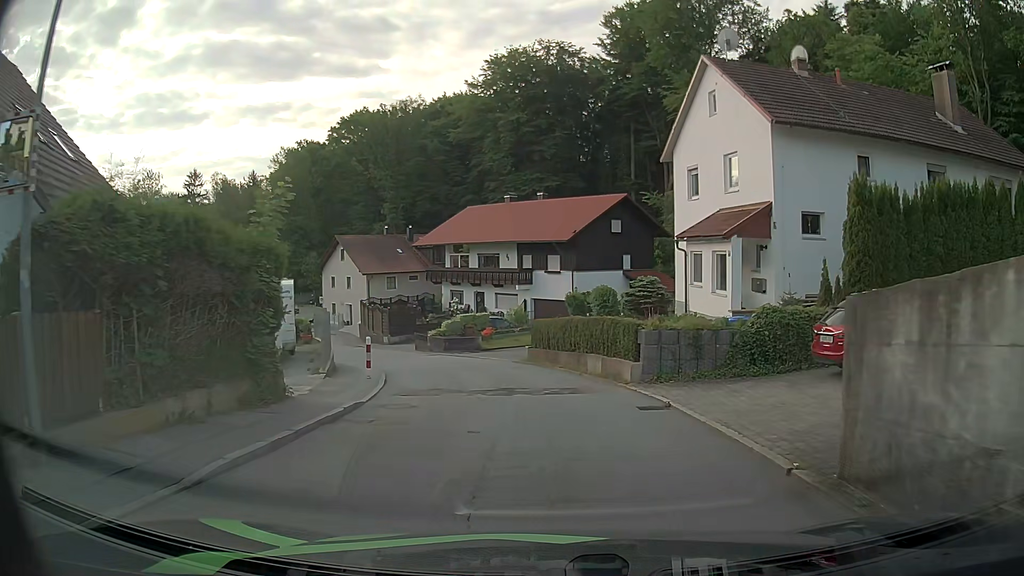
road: residential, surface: asphalt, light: Day
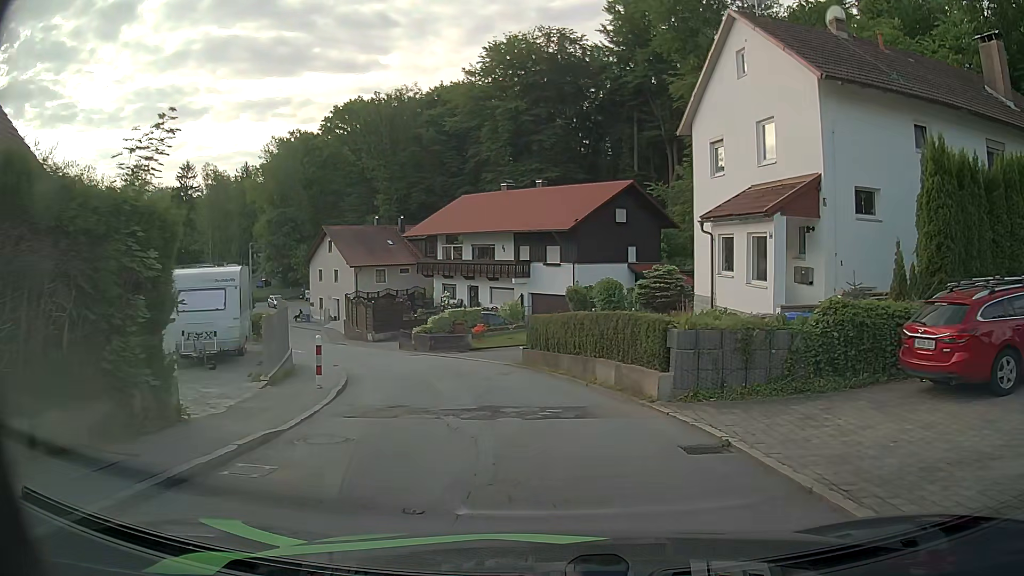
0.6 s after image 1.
(0.0, +3.7) m; 0°
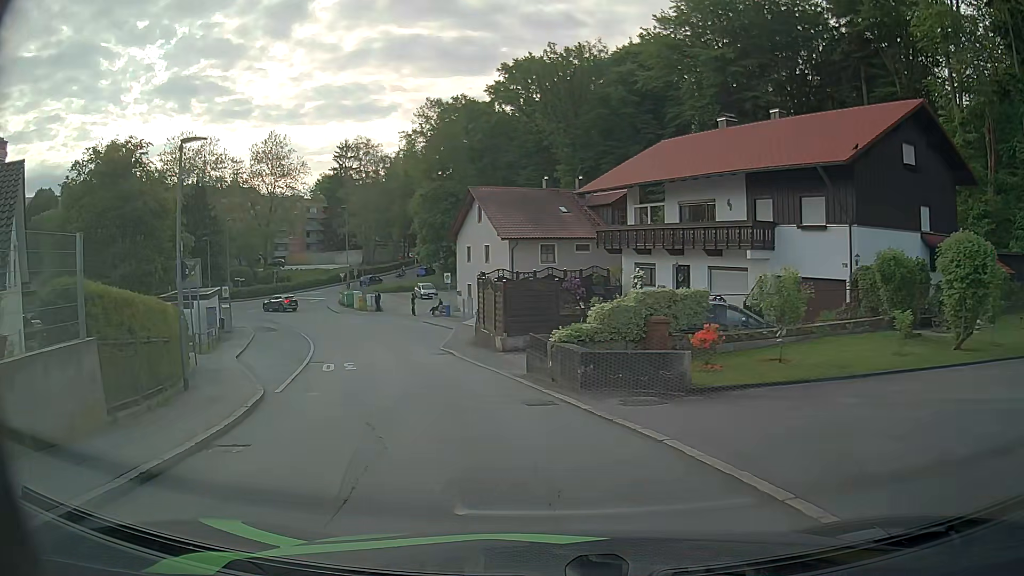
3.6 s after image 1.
(-1.5, +18.1) m; -16°
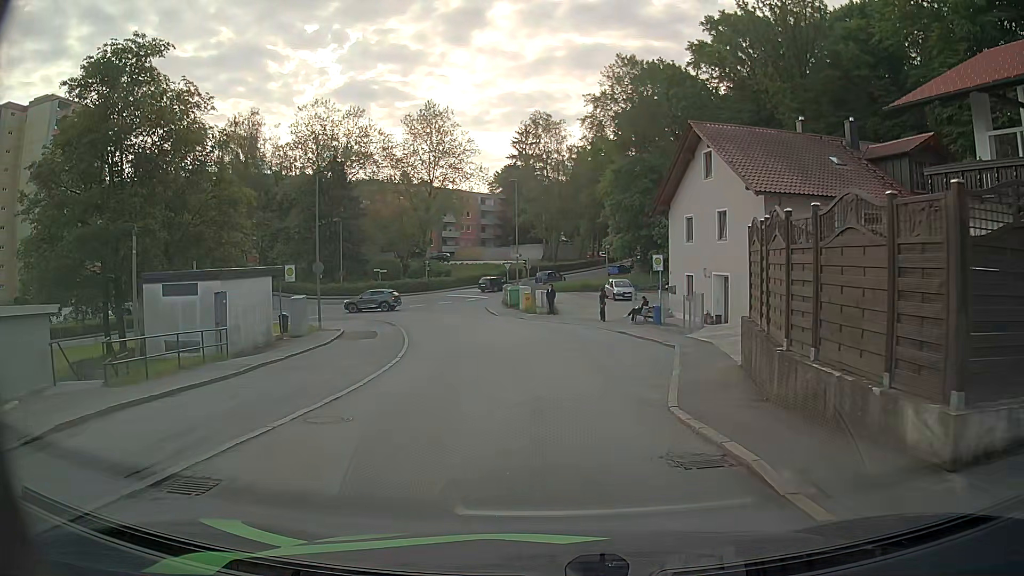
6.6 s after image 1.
(-3.0, +17.5) m; -16°
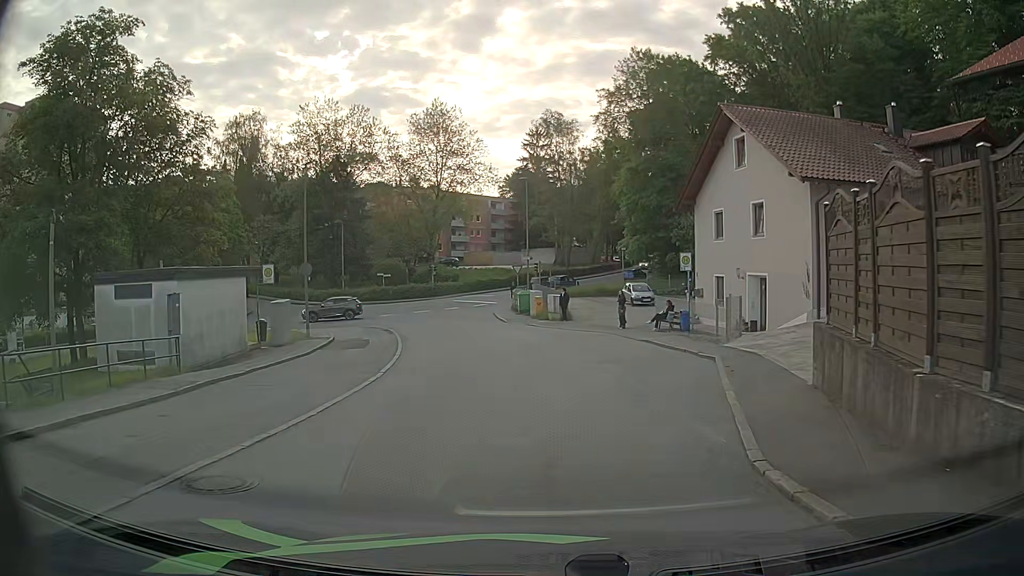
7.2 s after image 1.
(0.0, +3.5) m; -1°
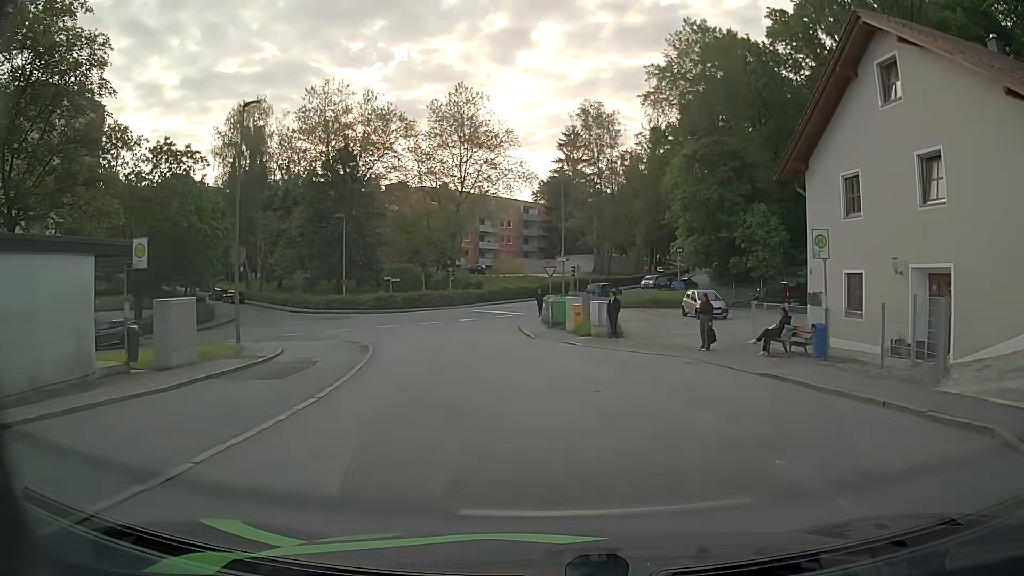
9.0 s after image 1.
(-0.2, +10.5) m; -3°
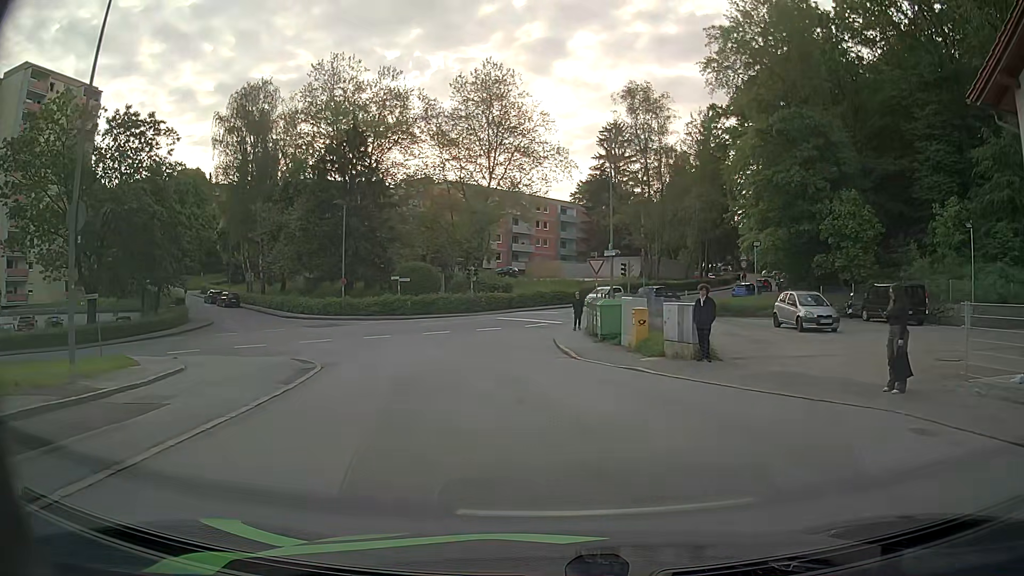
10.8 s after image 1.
(-0.2, +9.9) m; -4°
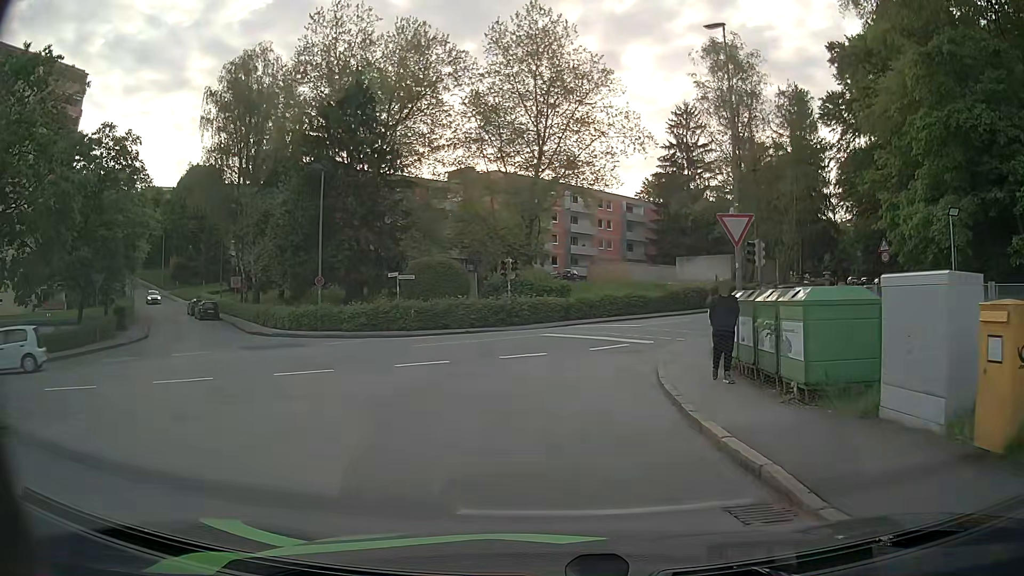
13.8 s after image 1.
(-0.2, +15.3) m; -3°
